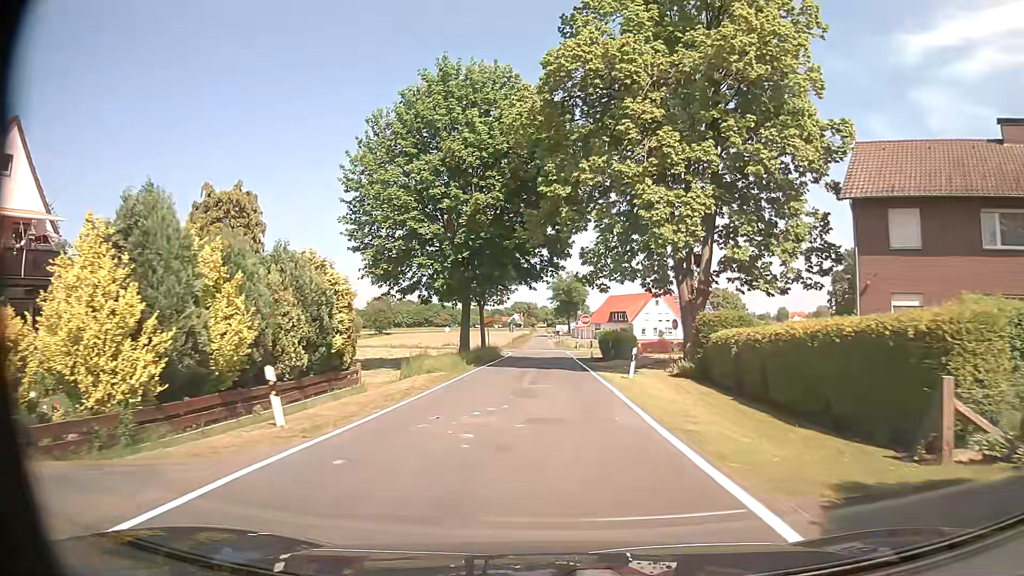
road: tertiary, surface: asphalt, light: Day
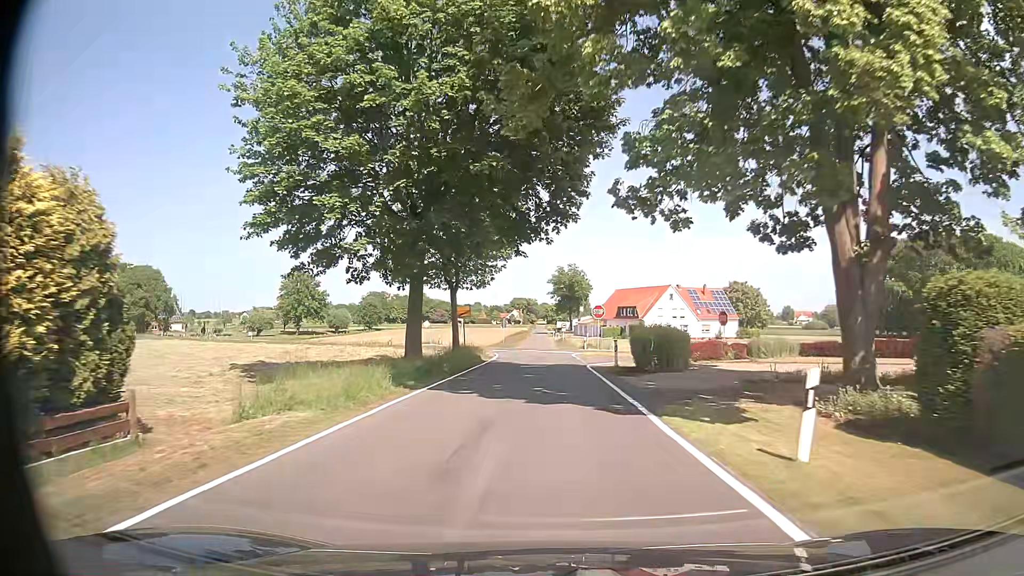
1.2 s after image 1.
(0.0, +15.2) m; 0°
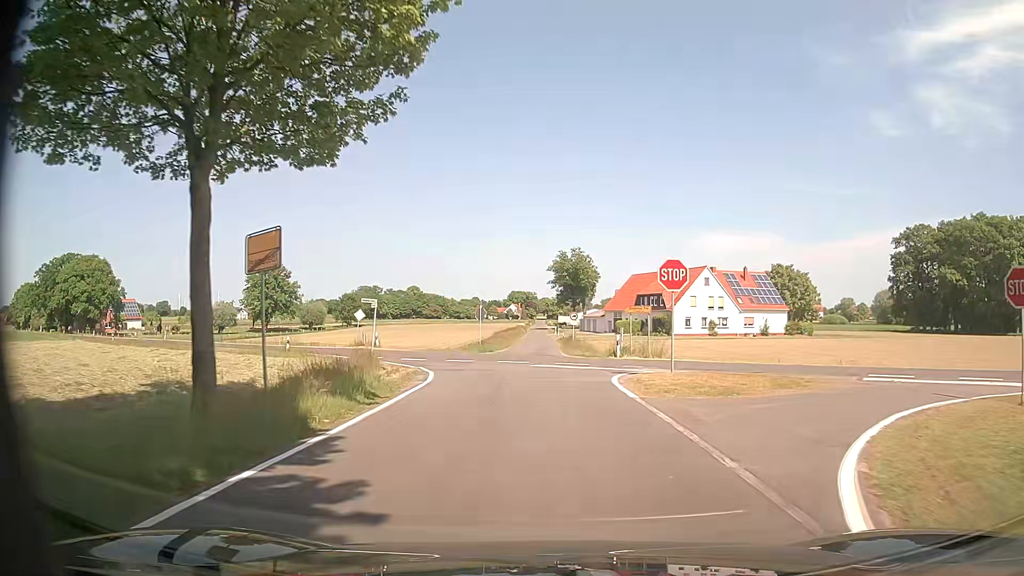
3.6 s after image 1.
(0.0, +26.4) m; 0°
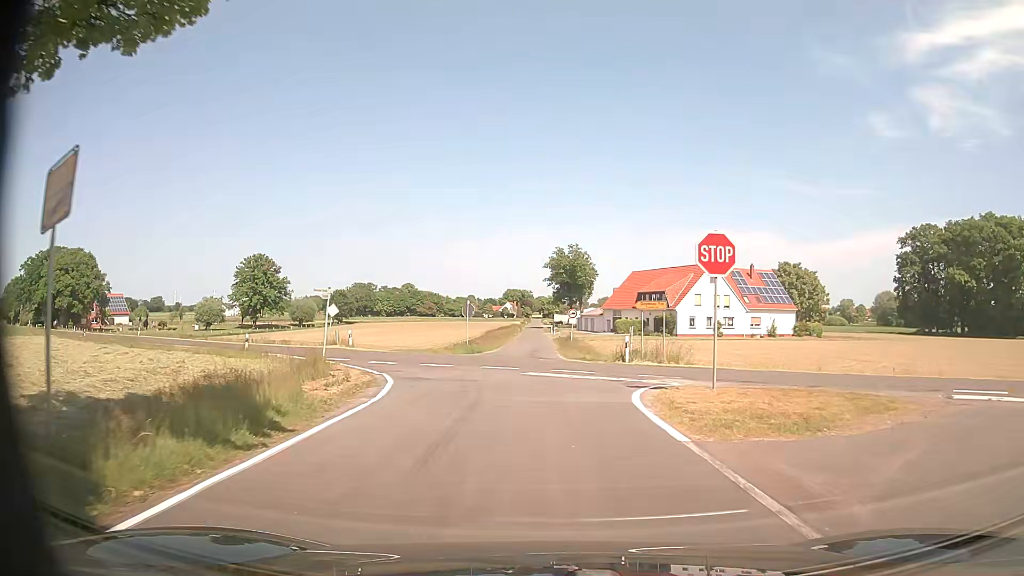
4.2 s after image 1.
(0.0, +5.1) m; 0°
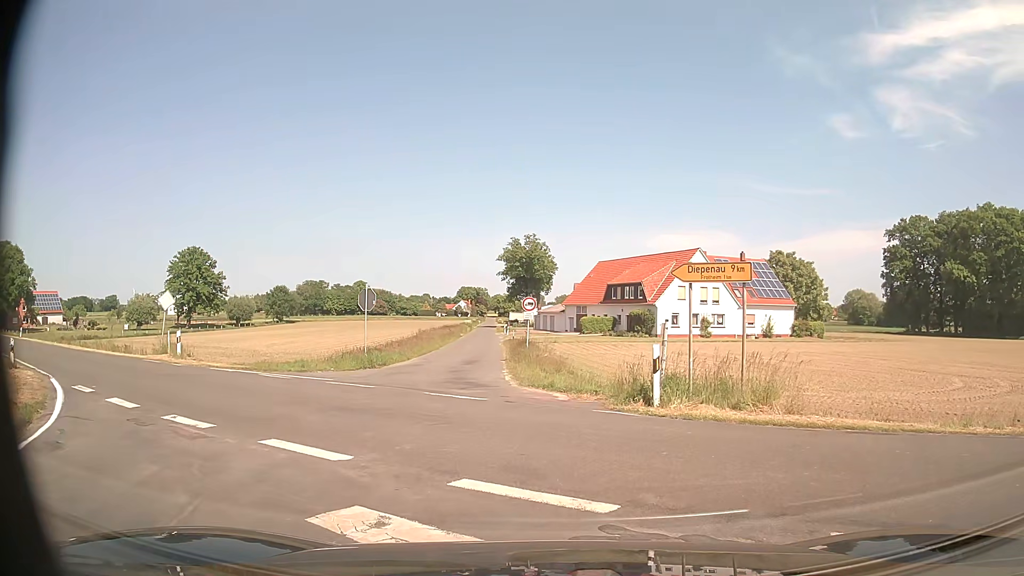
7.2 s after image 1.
(+0.6, +14.8) m; +6°
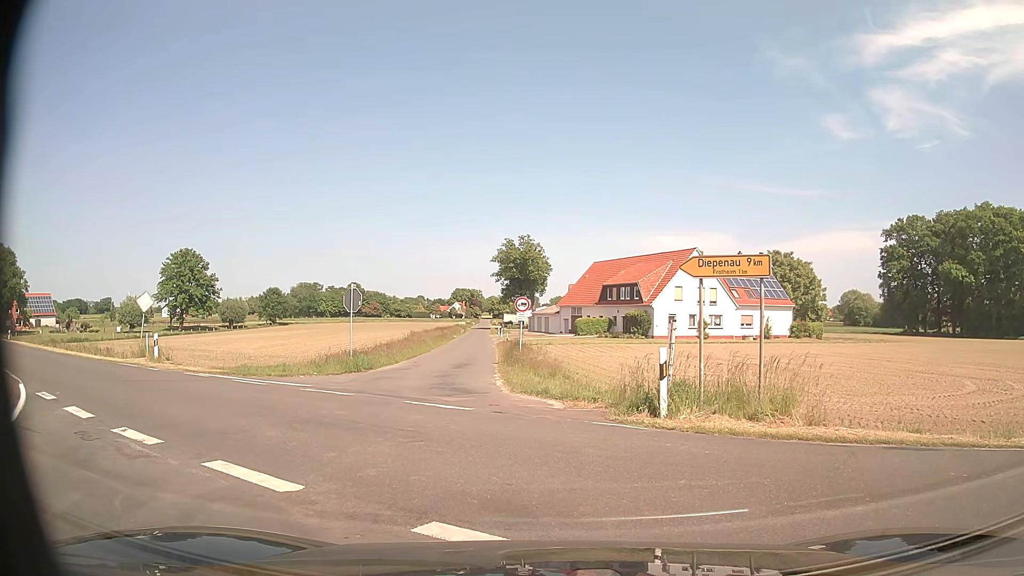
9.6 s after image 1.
(0.0, +1.2) m; 0°
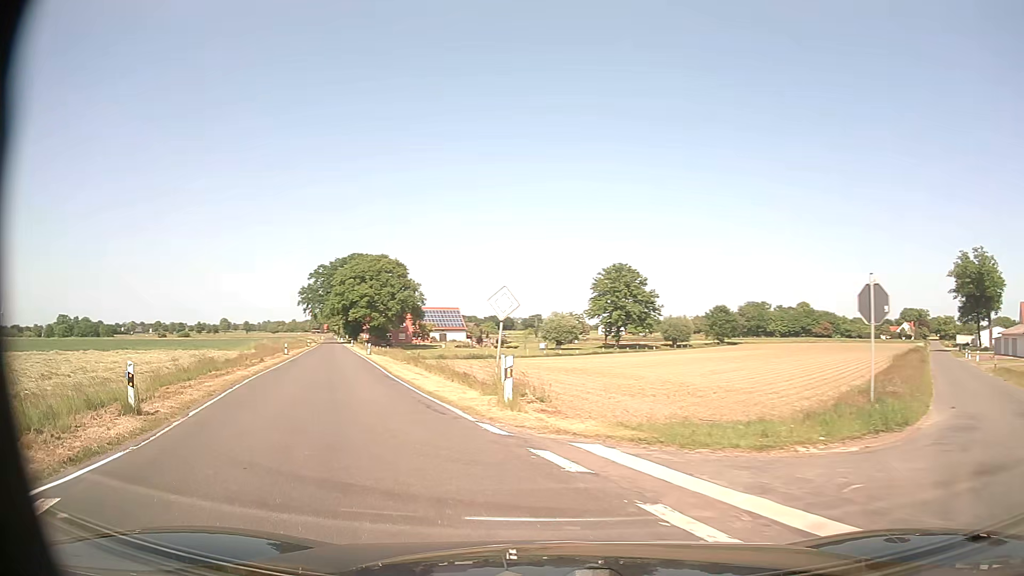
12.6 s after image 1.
(-4.0, +11.4) m; -38°
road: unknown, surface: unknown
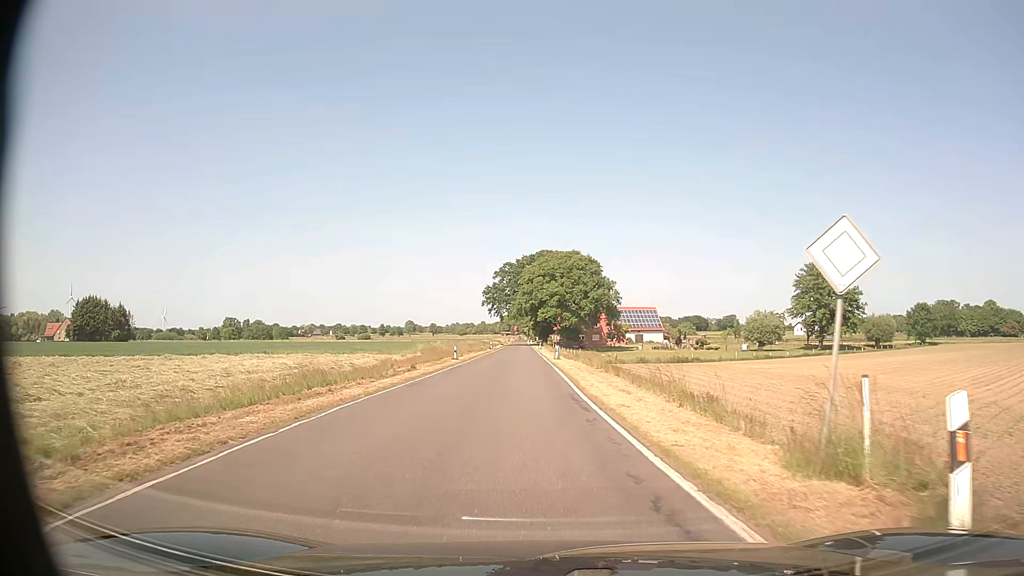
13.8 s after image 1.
(-1.7, +9.6) m; -16°
(0, +10) (-1, +20) (-1, +30) (-1, +40) (-2, +50) (-2, +60) (-2, +70) (-3, +80) (-3, +90) (-4, +100) m
